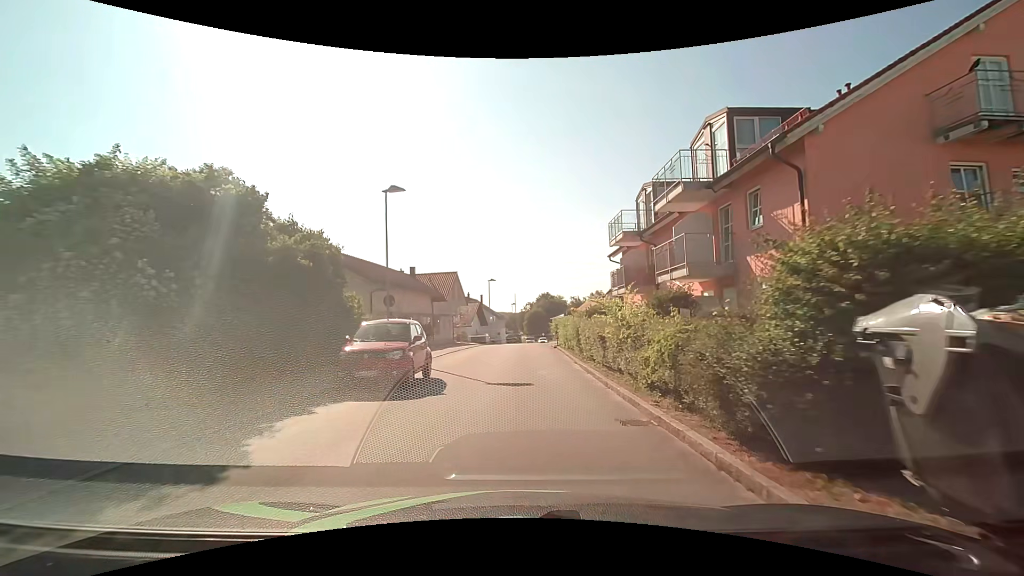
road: unclassified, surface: asphalt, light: Day
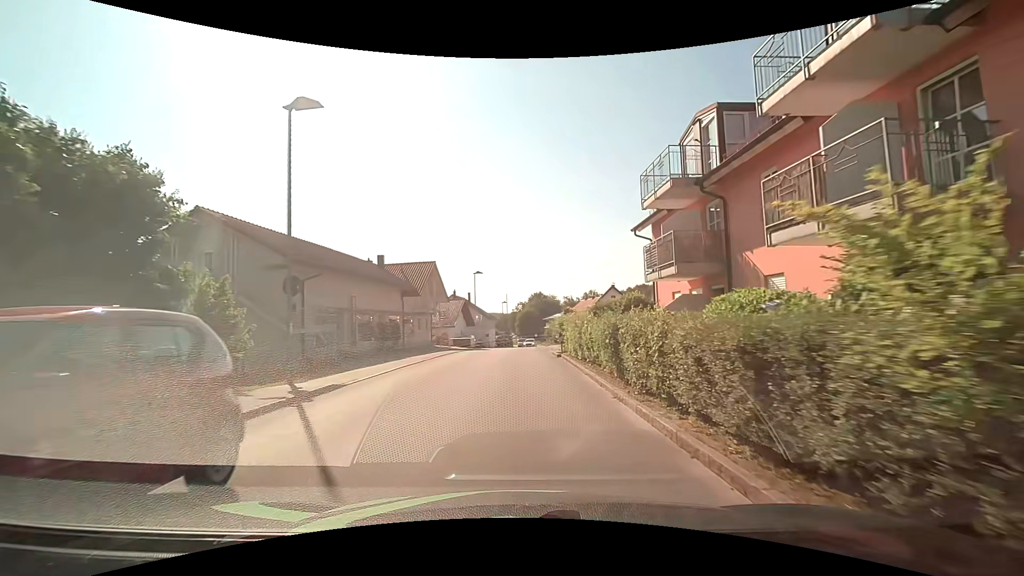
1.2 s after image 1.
(+0.1, +9.1) m; +1°
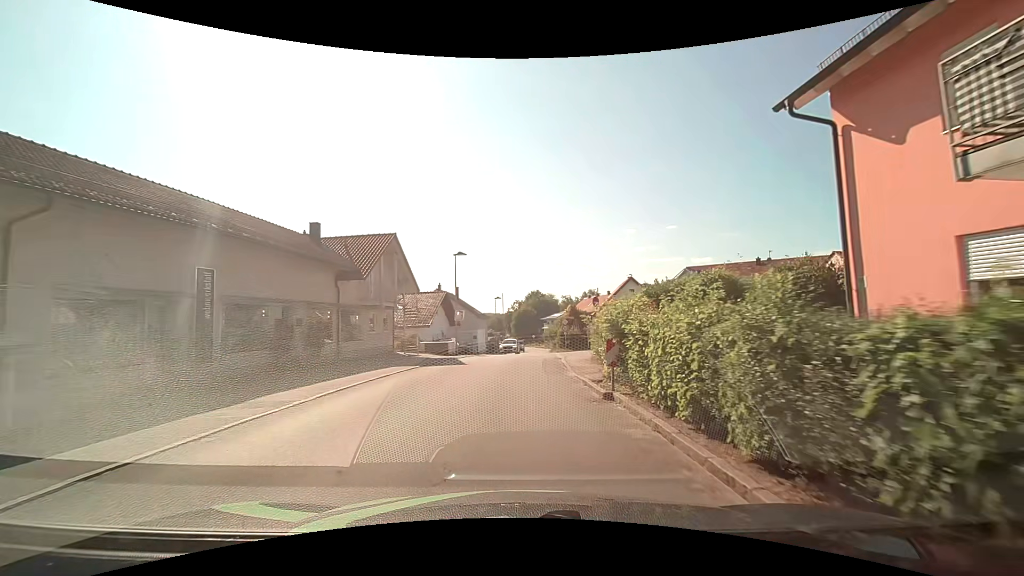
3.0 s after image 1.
(0.0, +13.5) m; 0°
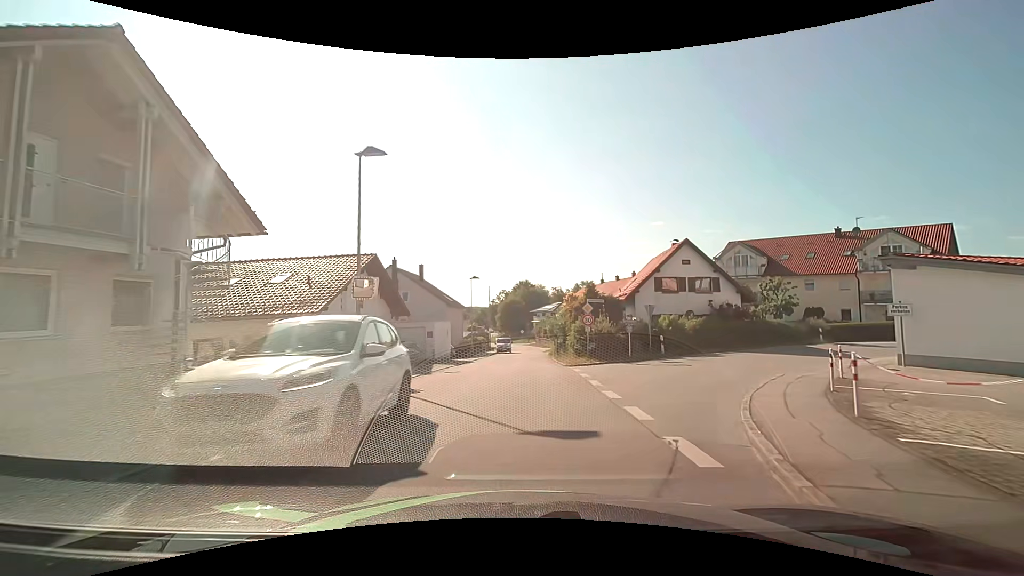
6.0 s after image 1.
(+0.2, +21.5) m; +1°
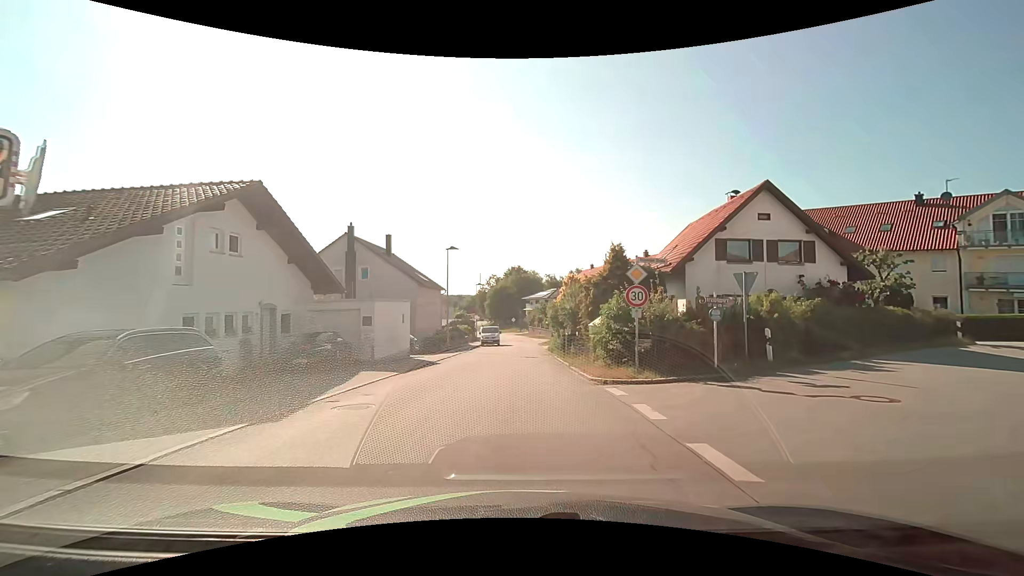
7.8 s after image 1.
(+0.1, +12.0) m; +1°
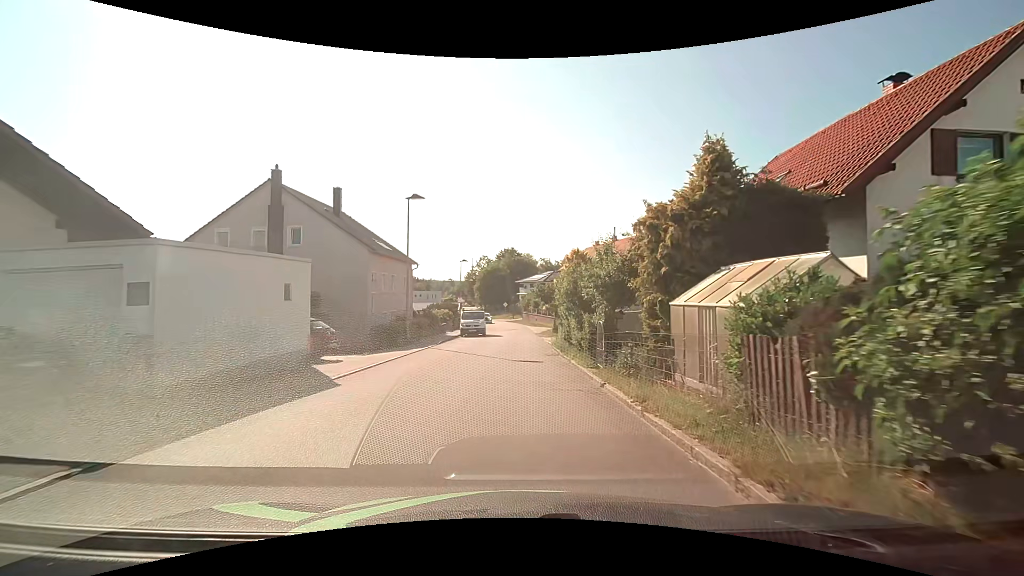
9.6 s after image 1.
(0.0, +12.3) m; +1°
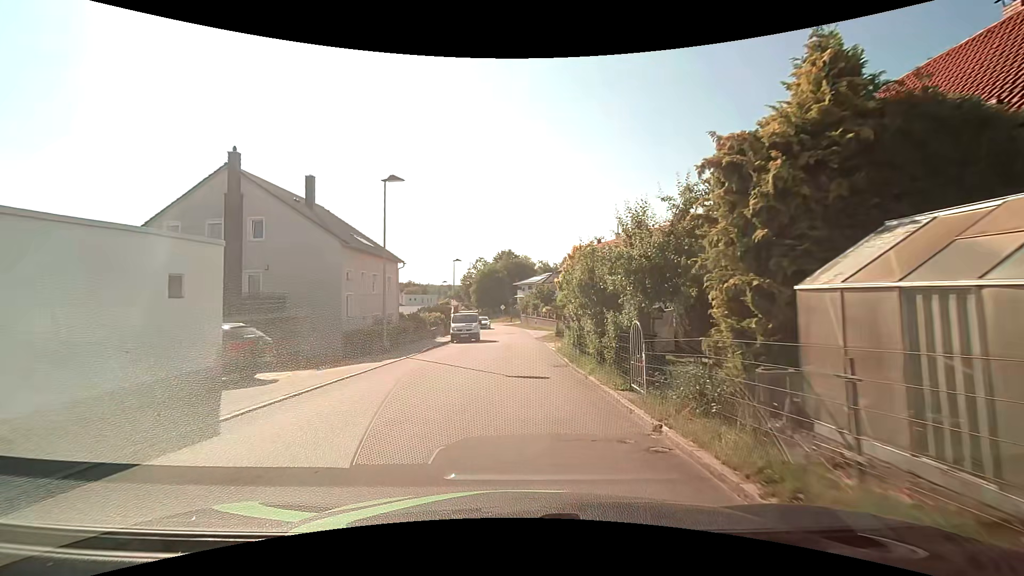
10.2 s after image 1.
(0.0, +4.3) m; 0°
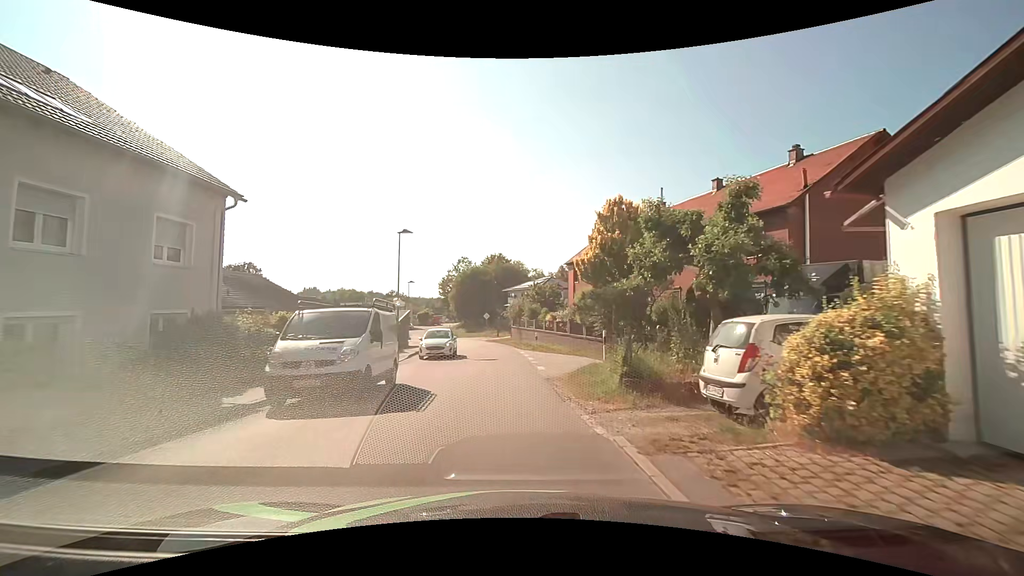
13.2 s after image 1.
(+0.1, +23.0) m; 0°
(0, +10) (0, +20) (-1, +30) (-2, +40) (-3, +50) (-5, +60) (-8, +69) (-10, +79) (-13, +89) (-16, +98) m
